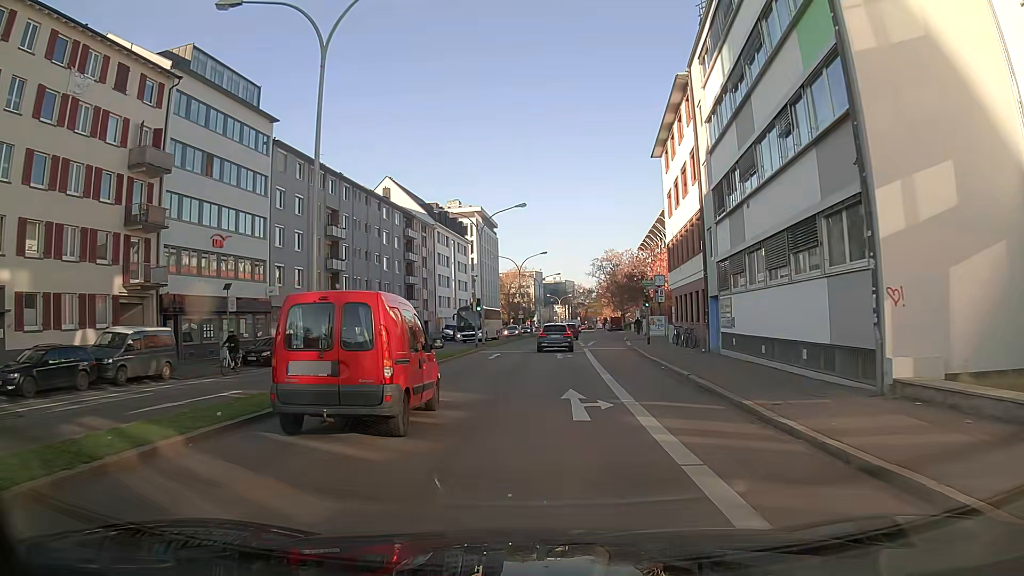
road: primary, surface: asphalt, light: Day
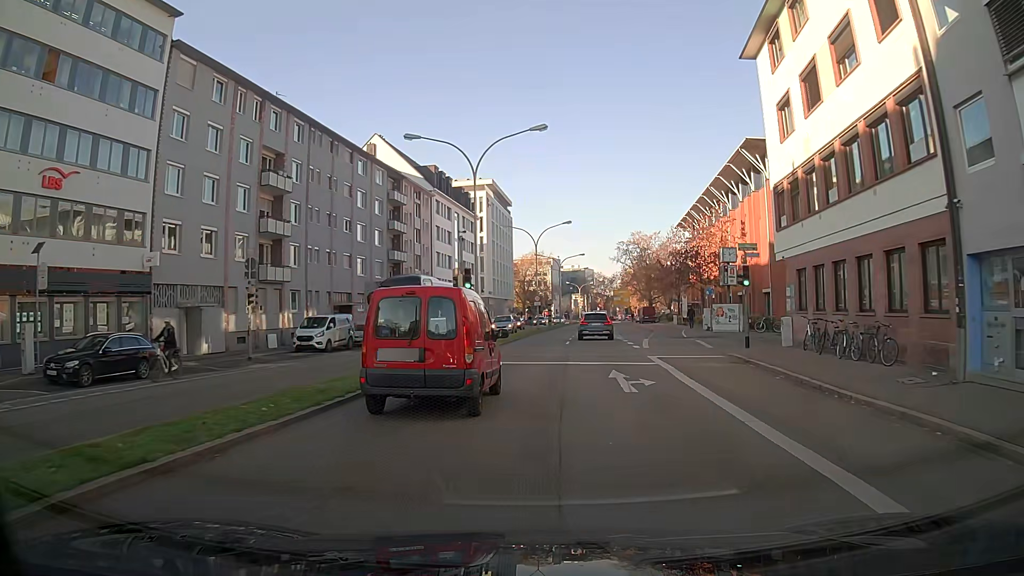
(-0.2, +17.5) m; -1°
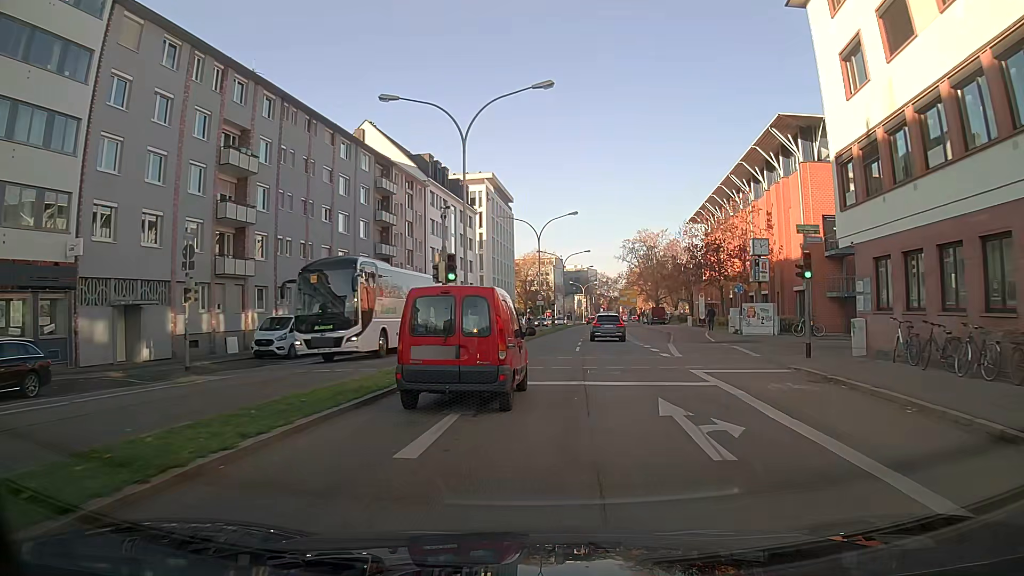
(0.0, +6.0) m; +1°
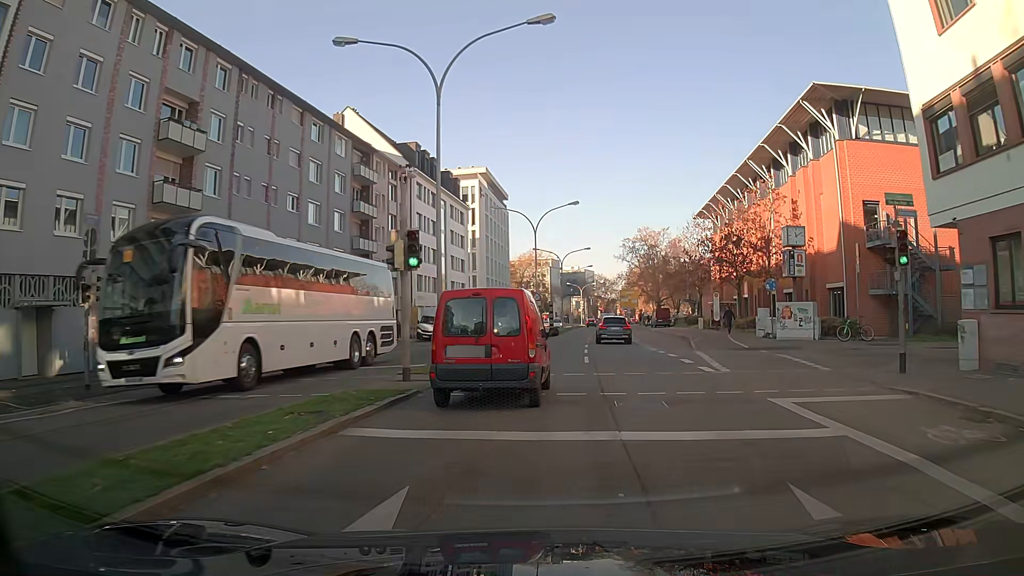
(+0.1, +6.1) m; +2°
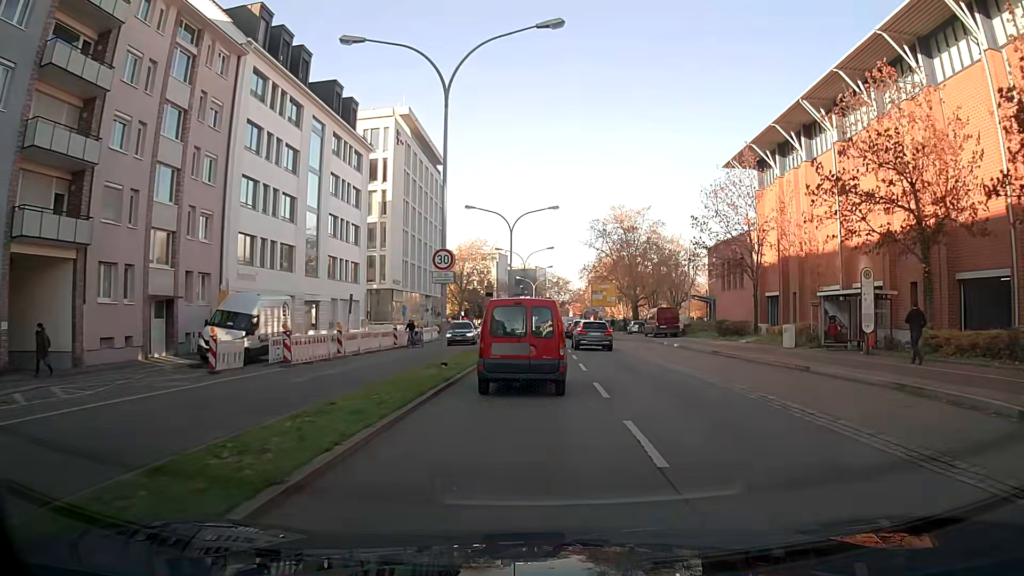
(+0.1, +32.0) m; +1°
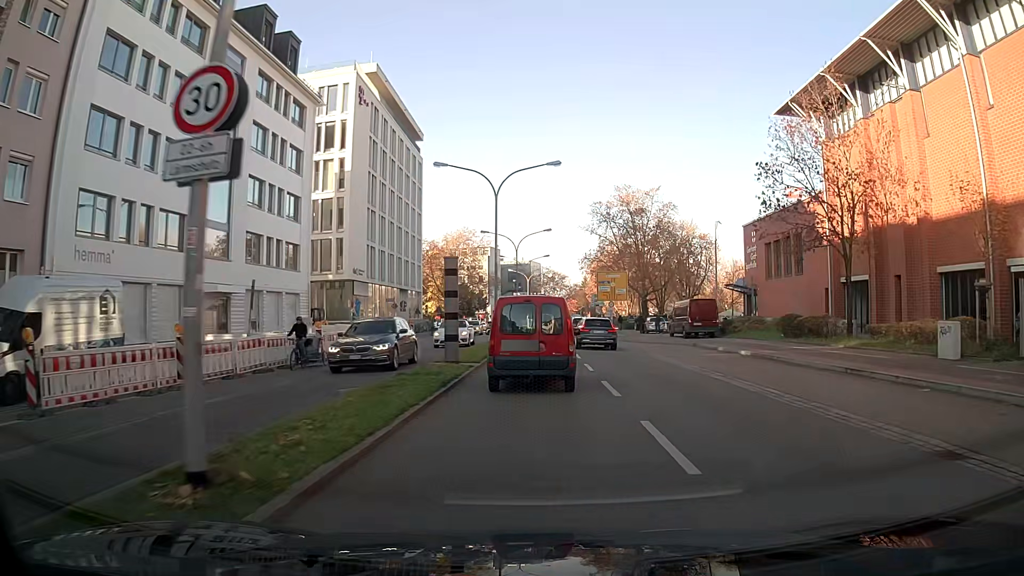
(+0.1, +13.5) m; +1°
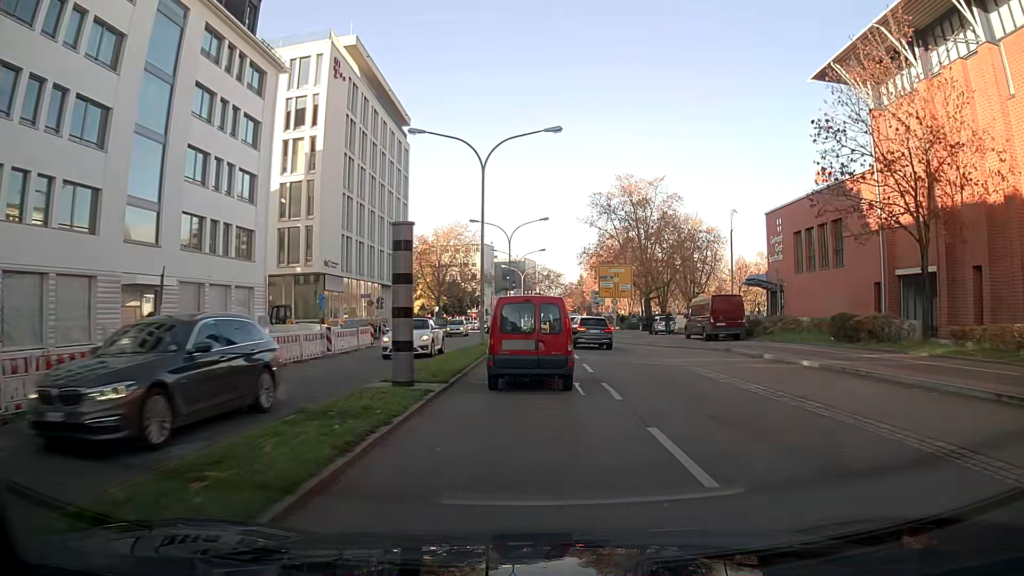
(0.0, +6.6) m; 0°
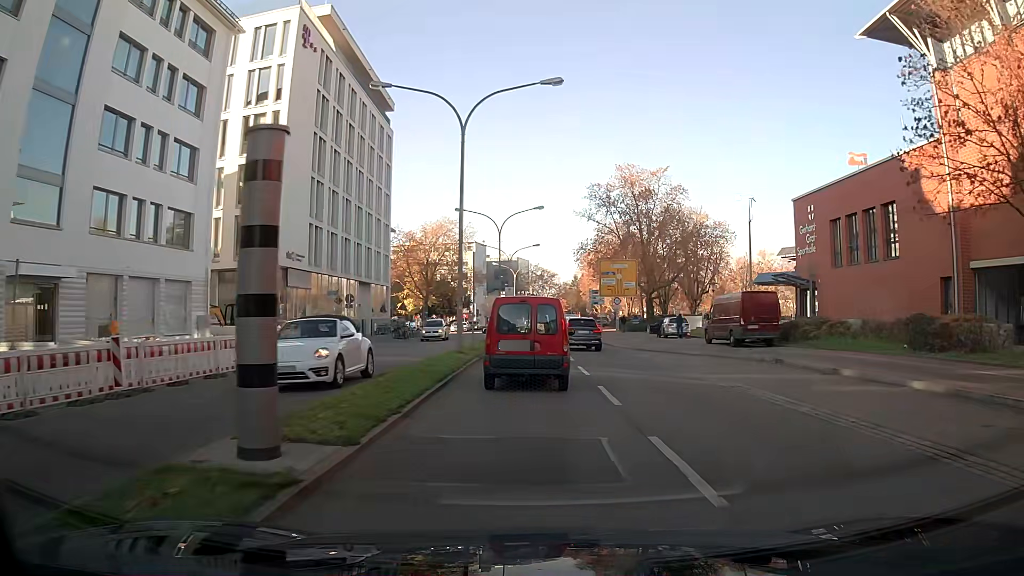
(0.0, +6.6) m; 0°
(0, +10) (0, +20) (0, +30) (0, +40) (0, +50) (0, +60) (0, +70) (0, +80) (+1, +90) (+1, +100) m
